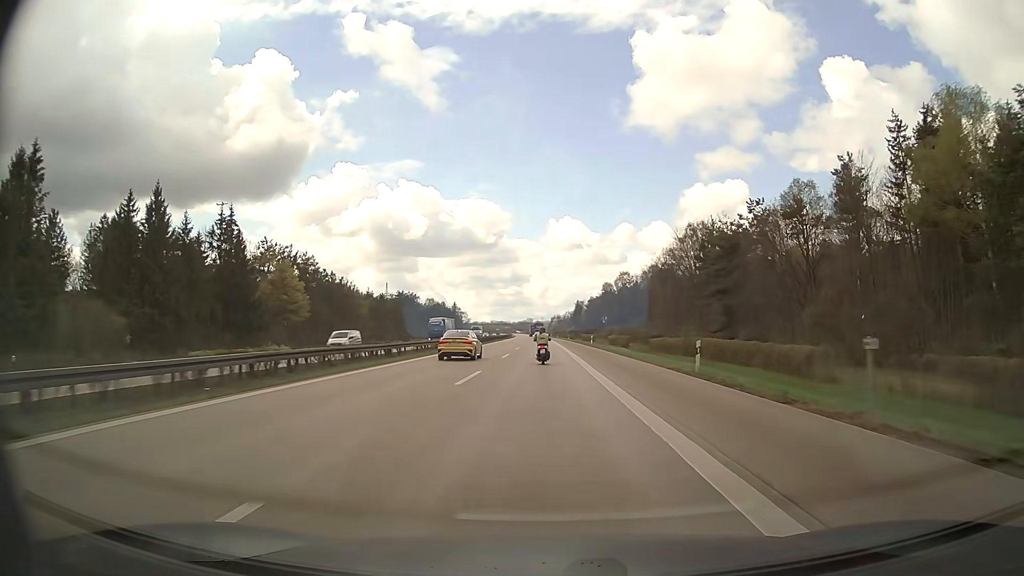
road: motorway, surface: asphalt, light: Day
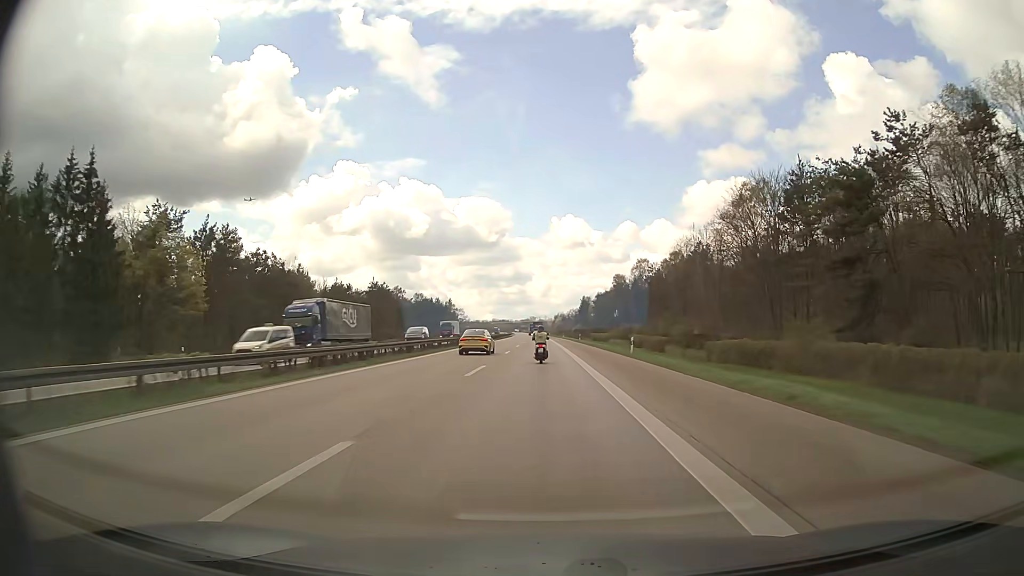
(-0.1, +33.4) m; 0°
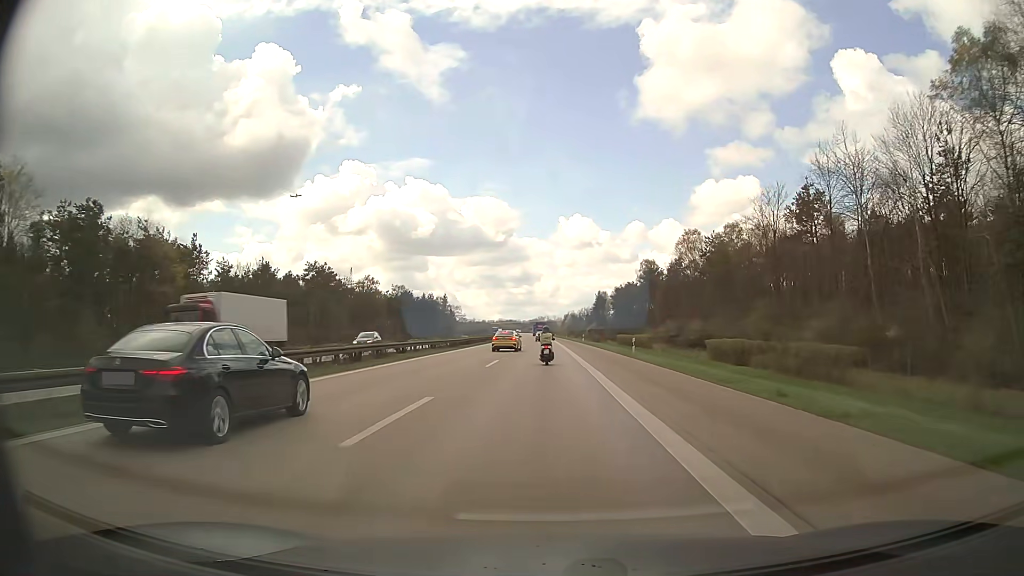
(-0.3, +50.1) m; -1°
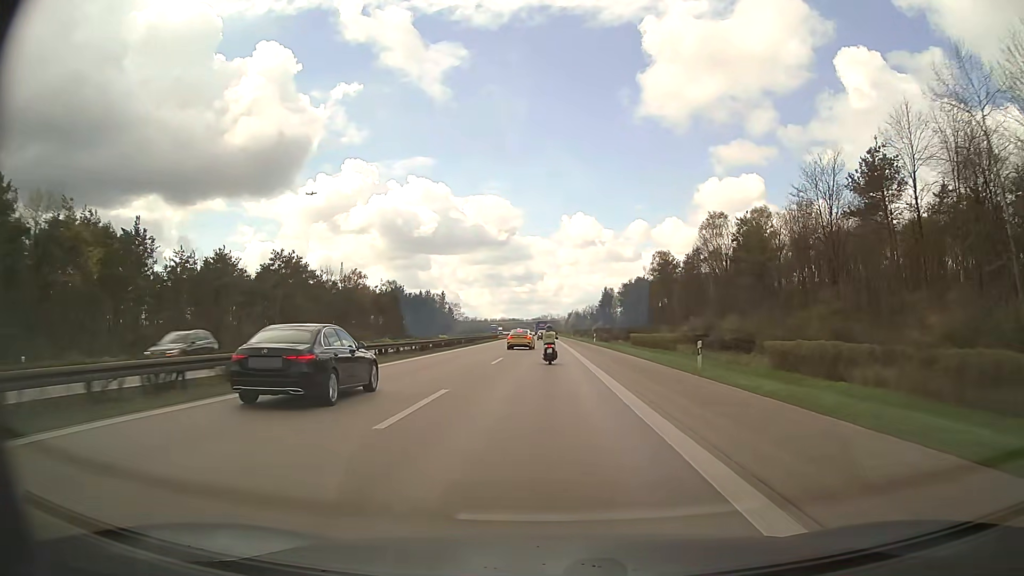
(0.0, +16.7) m; 0°
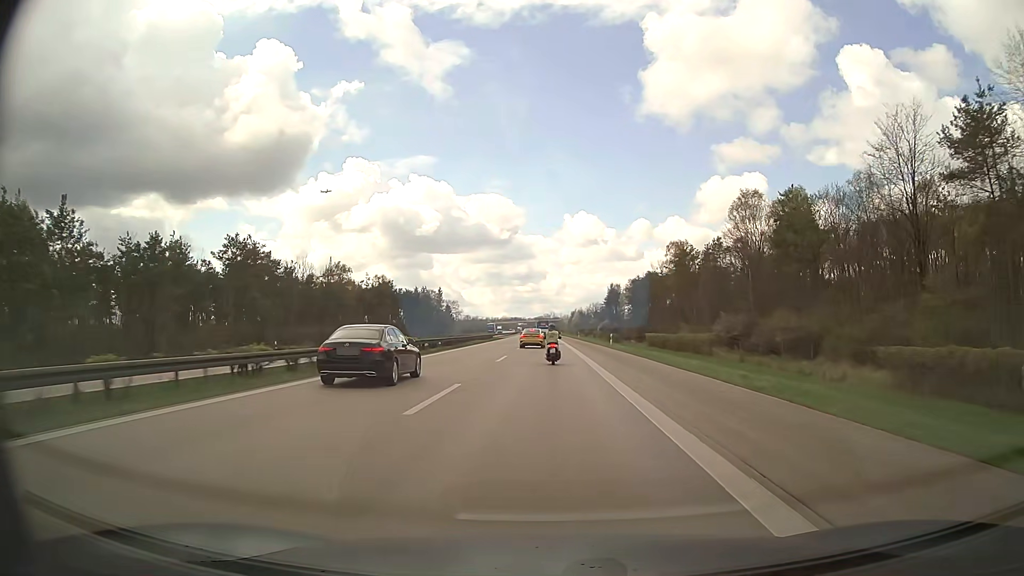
(0.0, +16.6) m; 0°
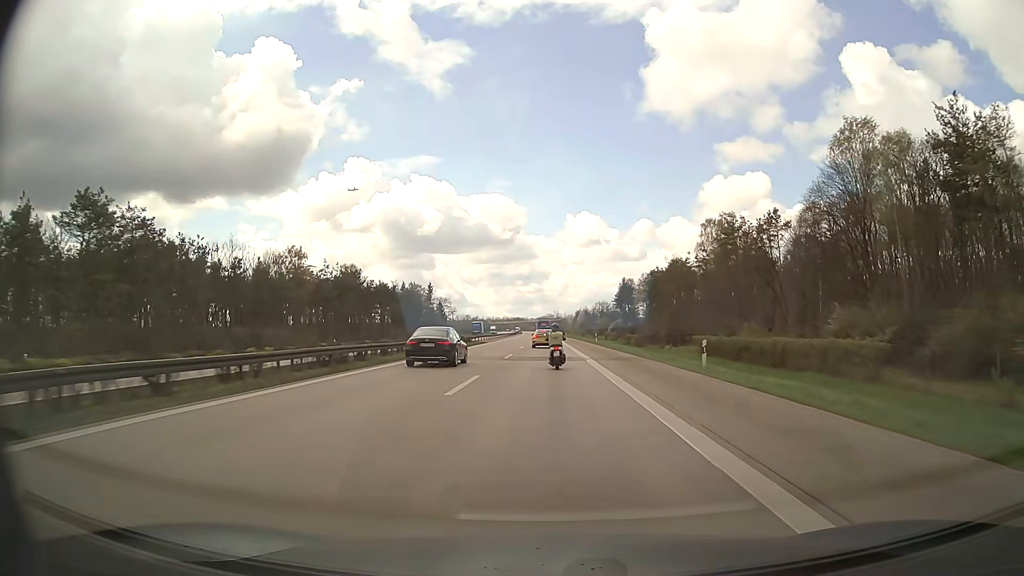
(-0.1, +32.8) m; 0°
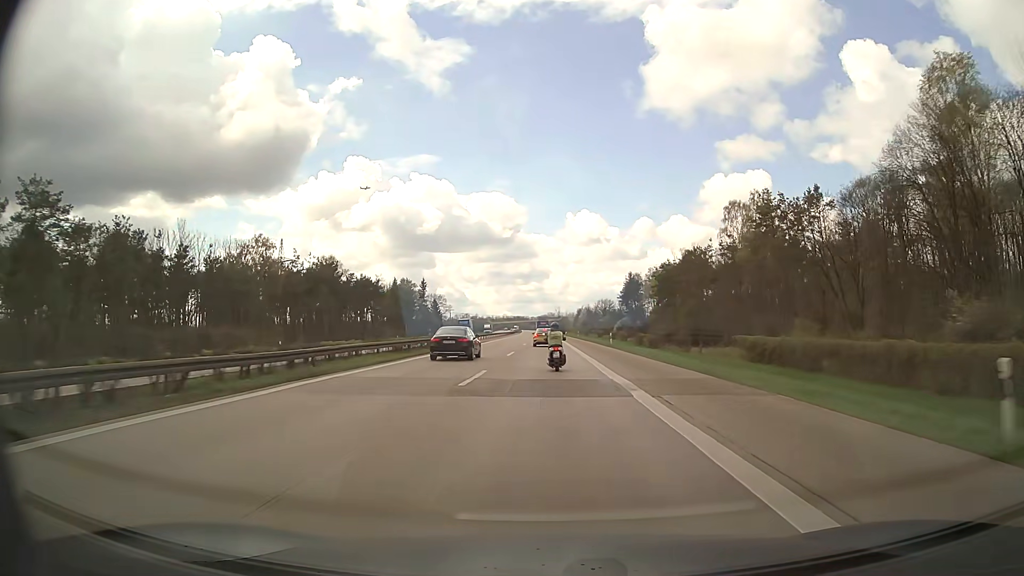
(0.0, +16.2) m; 0°
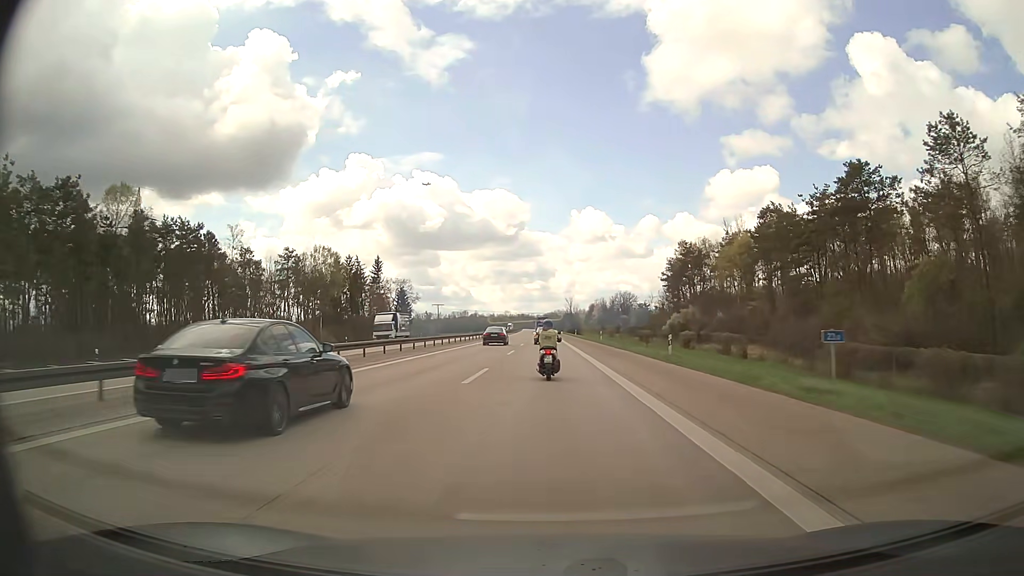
(-0.2, +77.2) m; 0°
(0, +10) (0, +20) (0, +30) (0, +40) (0, +50) (0, +60) (0, +70) (0, +80) (0, +90) (0, +100) m
